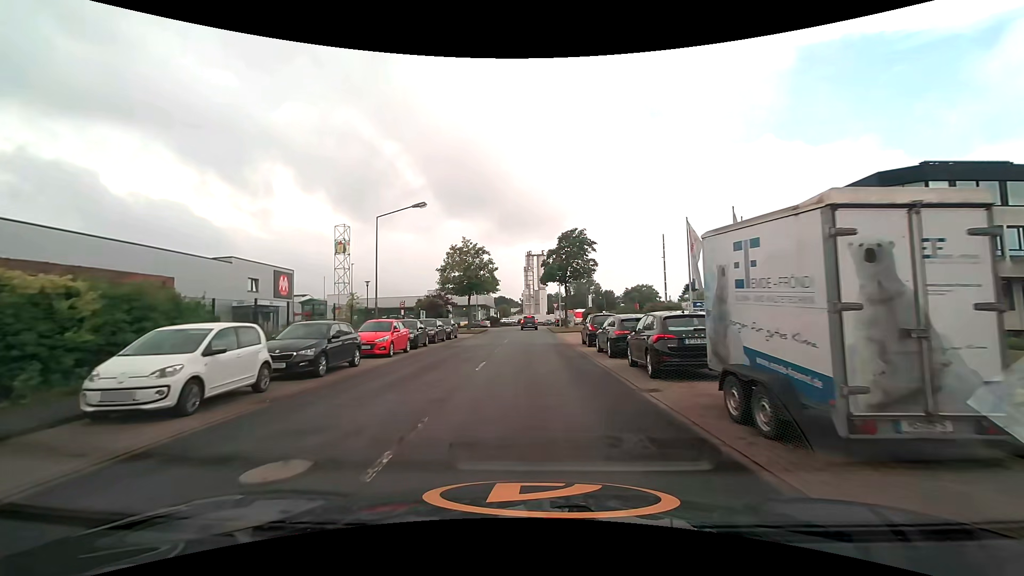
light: Day
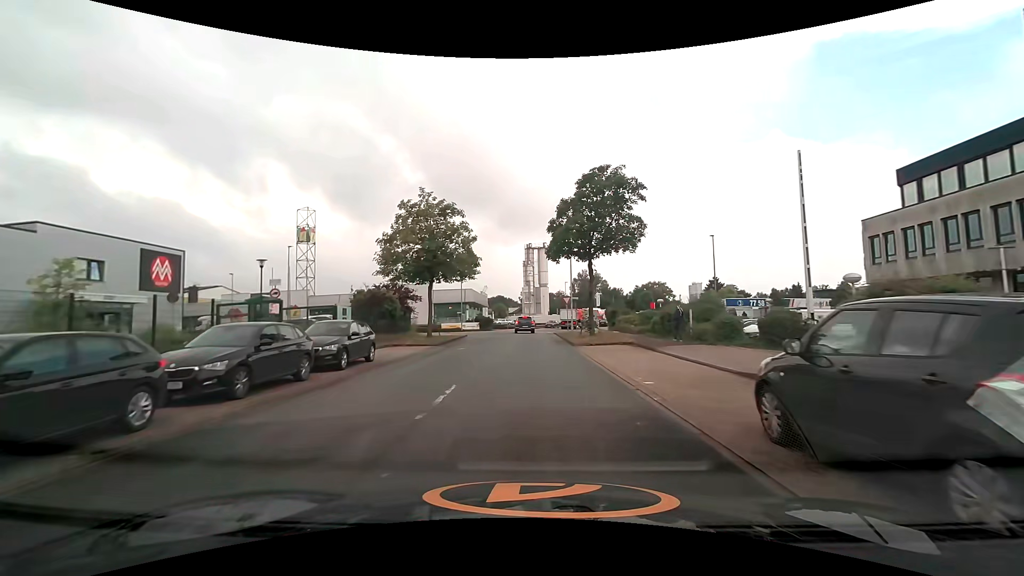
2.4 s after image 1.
(+0.1, +19.9) m; 0°
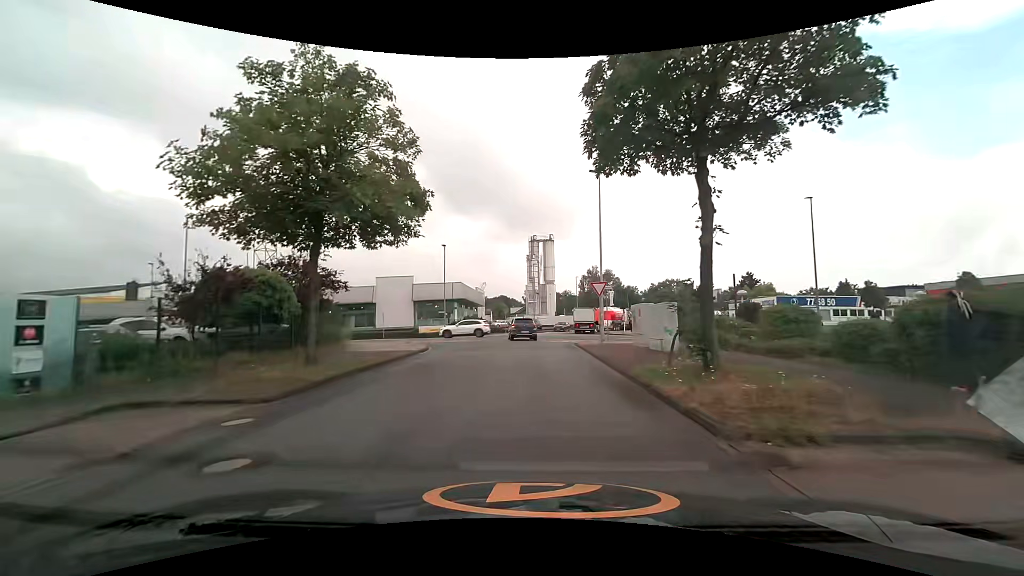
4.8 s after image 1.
(-0.2, +17.5) m; -1°
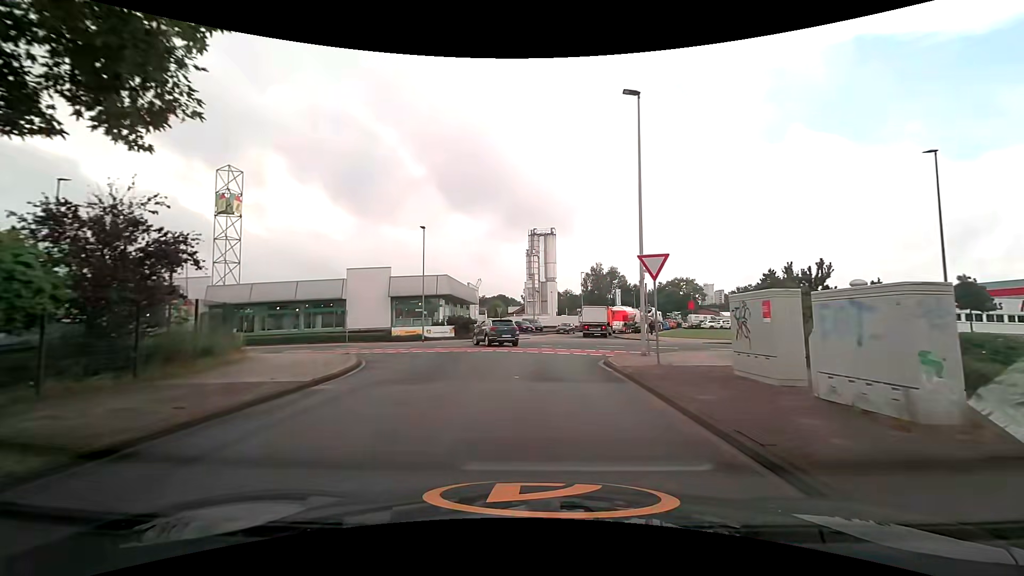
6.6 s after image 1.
(0.0, +10.7) m; 0°
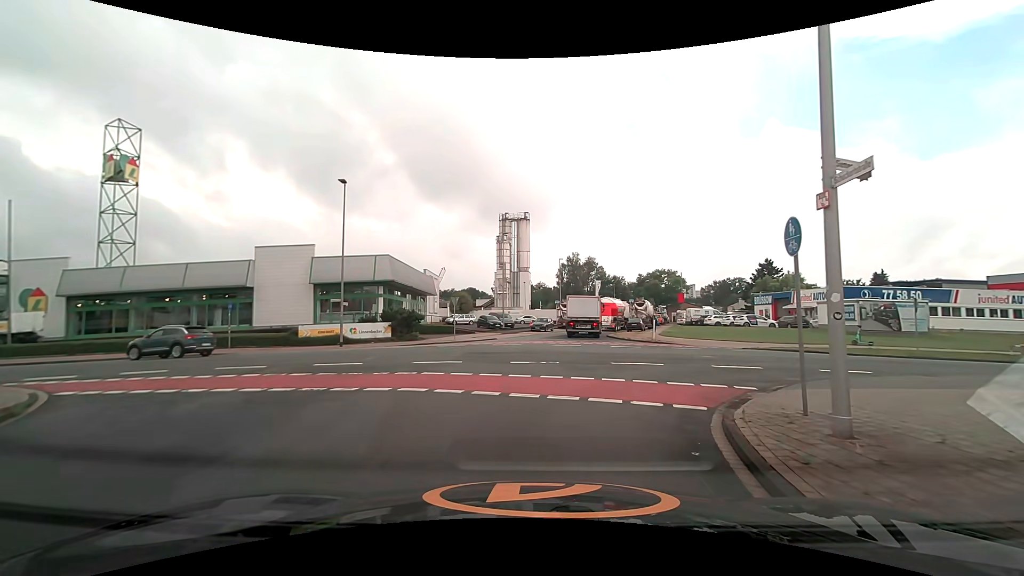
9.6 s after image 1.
(+0.3, +12.9) m; +2°
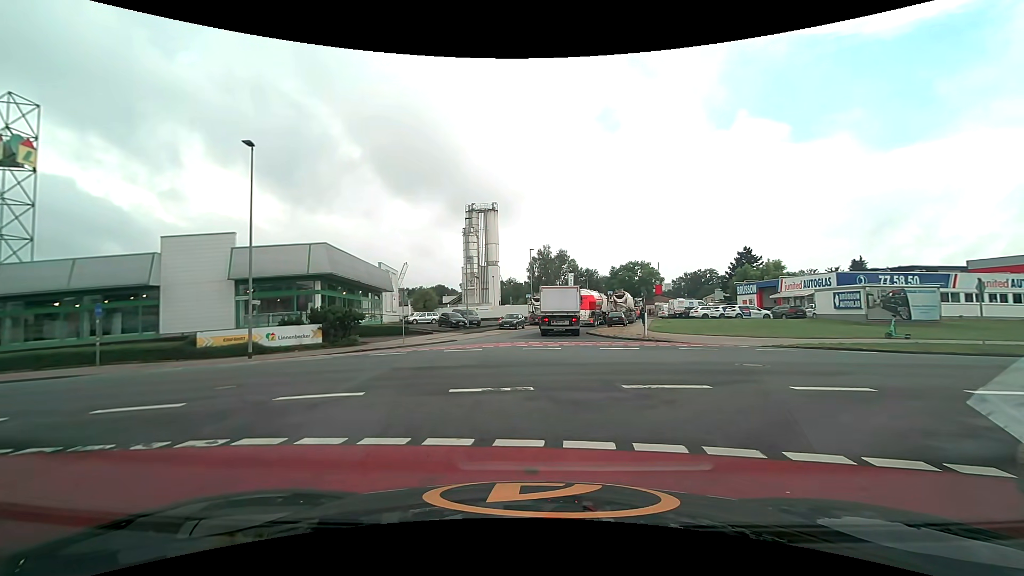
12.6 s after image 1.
(+0.3, +6.2) m; +4°
